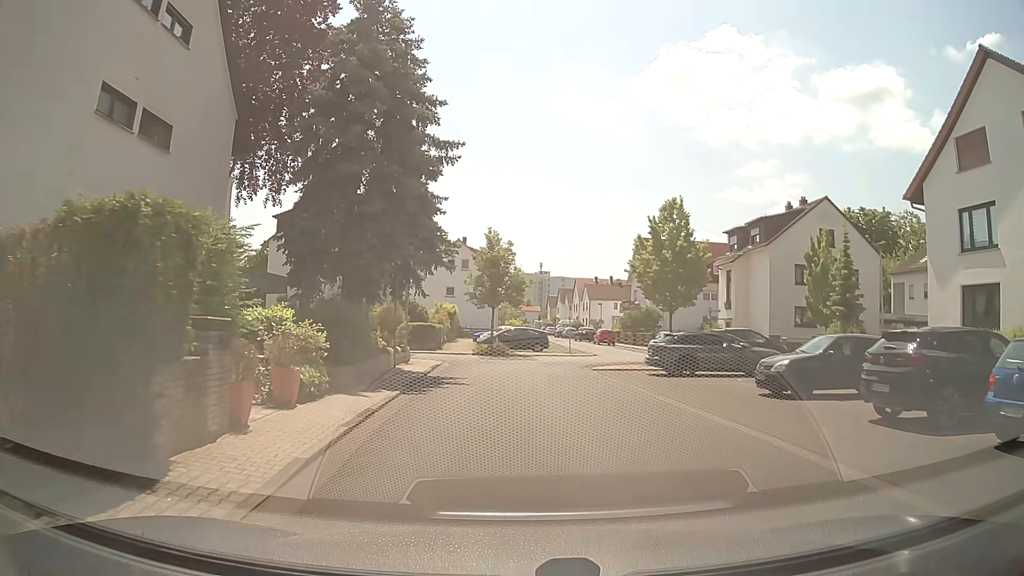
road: residential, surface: asphalt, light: Day
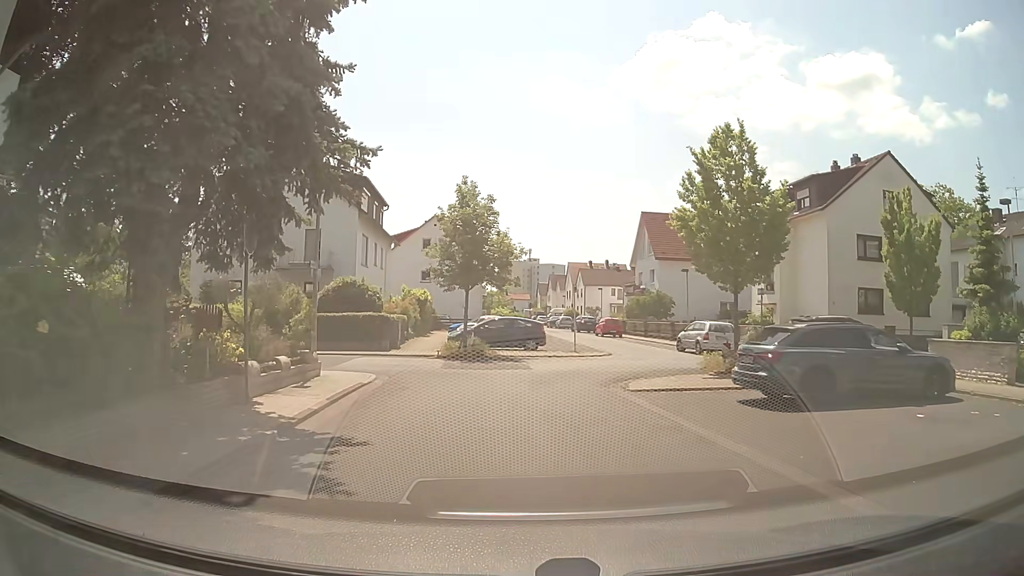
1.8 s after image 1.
(0.0, +10.6) m; +1°
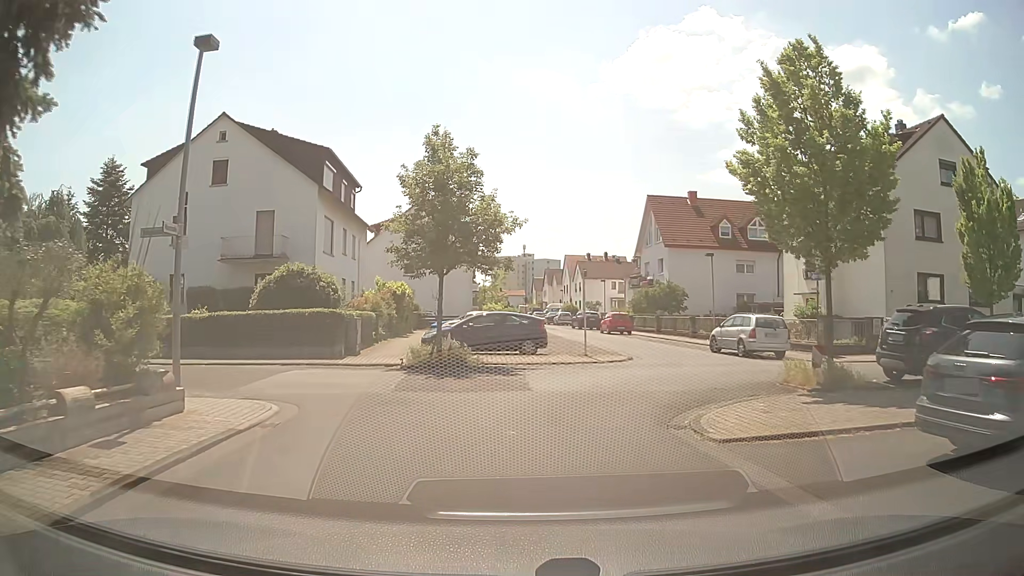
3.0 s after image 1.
(0.0, +6.4) m; 0°
